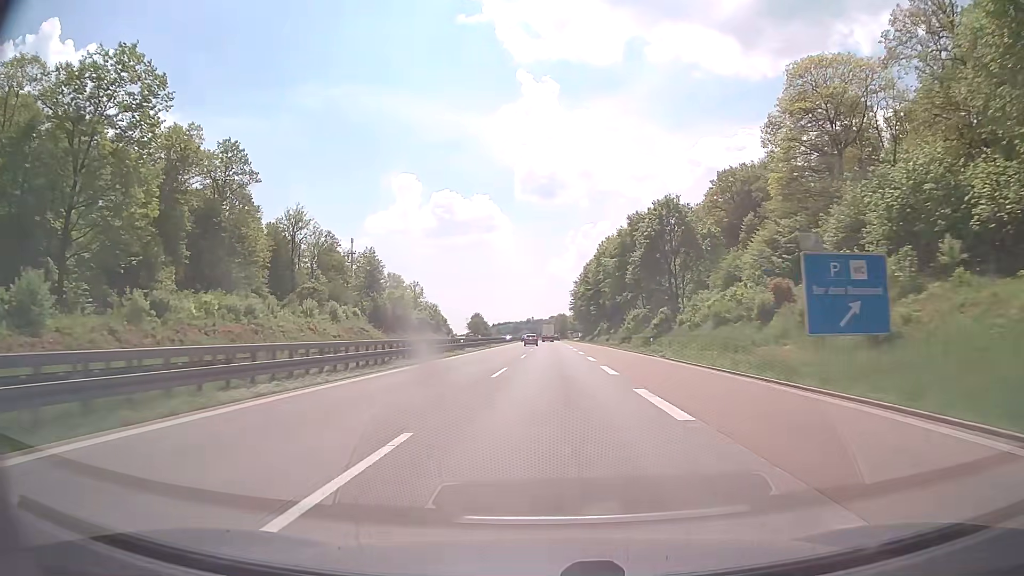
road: motorway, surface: concrete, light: Day
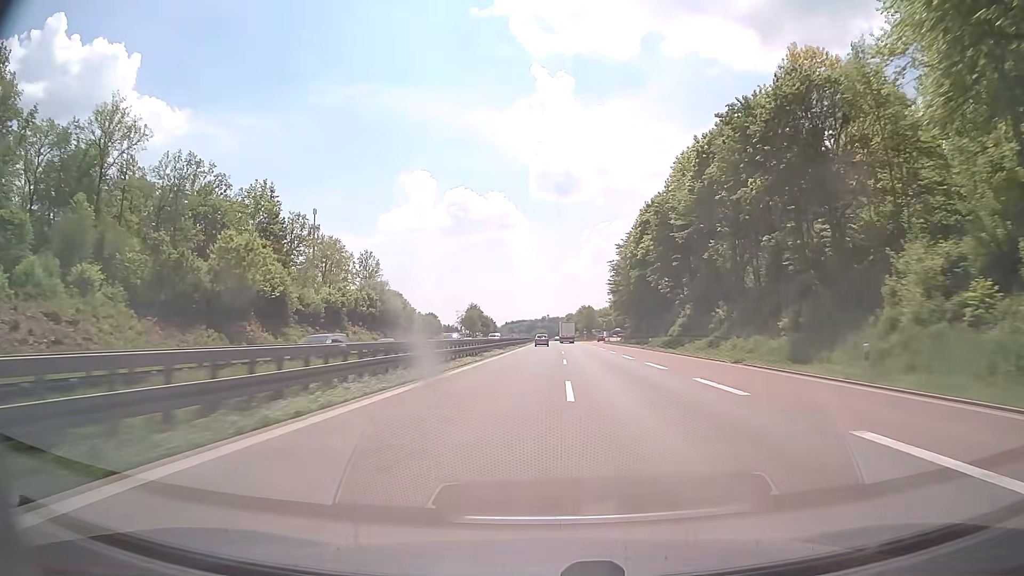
(-1.5, +79.3) m; -2°
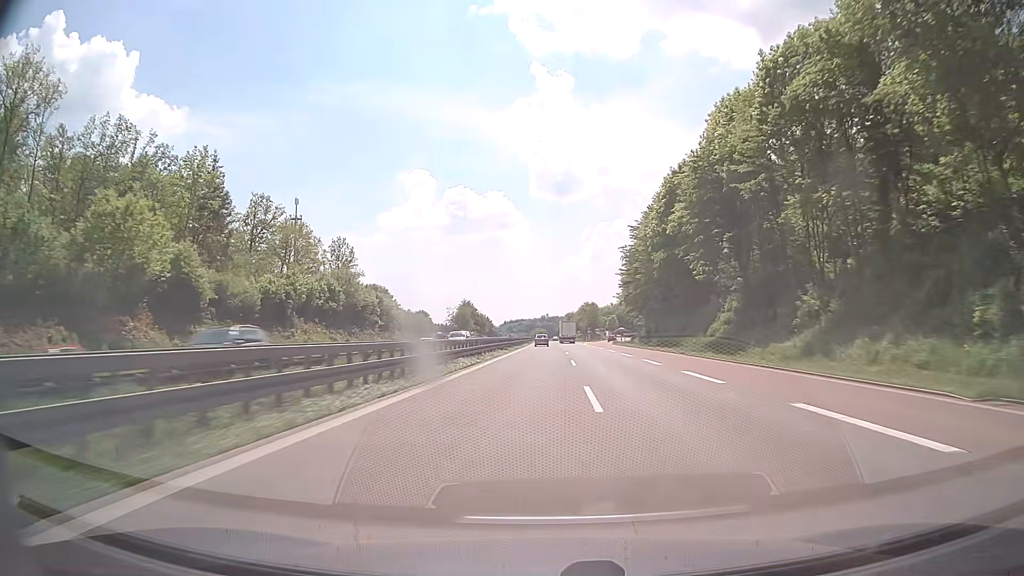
(0.0, +19.8) m; 0°
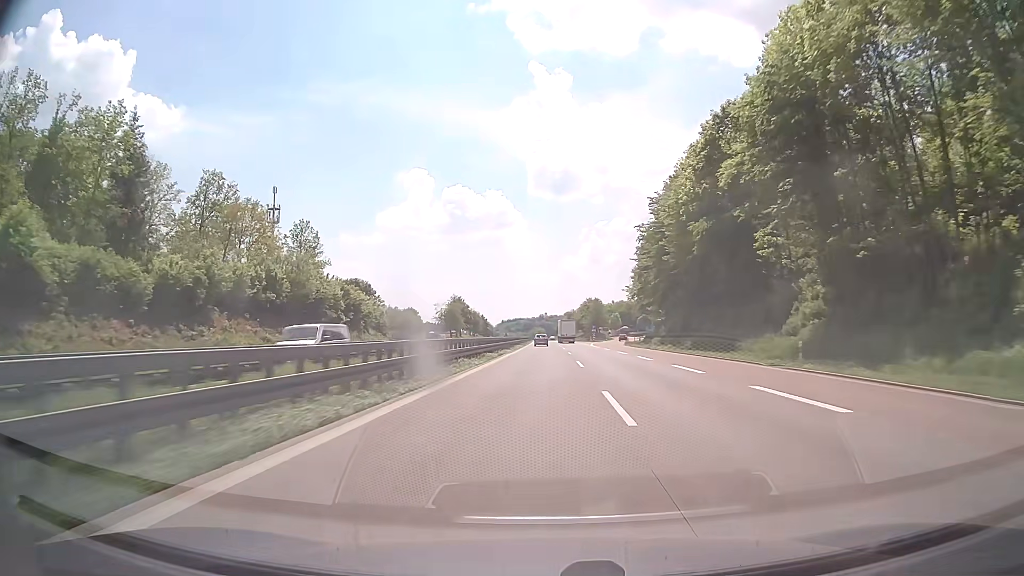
(0.0, +19.9) m; 0°
(0, +10) (0, +20) (0, +30) (0, +40) (0, +50) (0, +60) (0, +70) (0, +80) (0, +90) (0, +100) m
